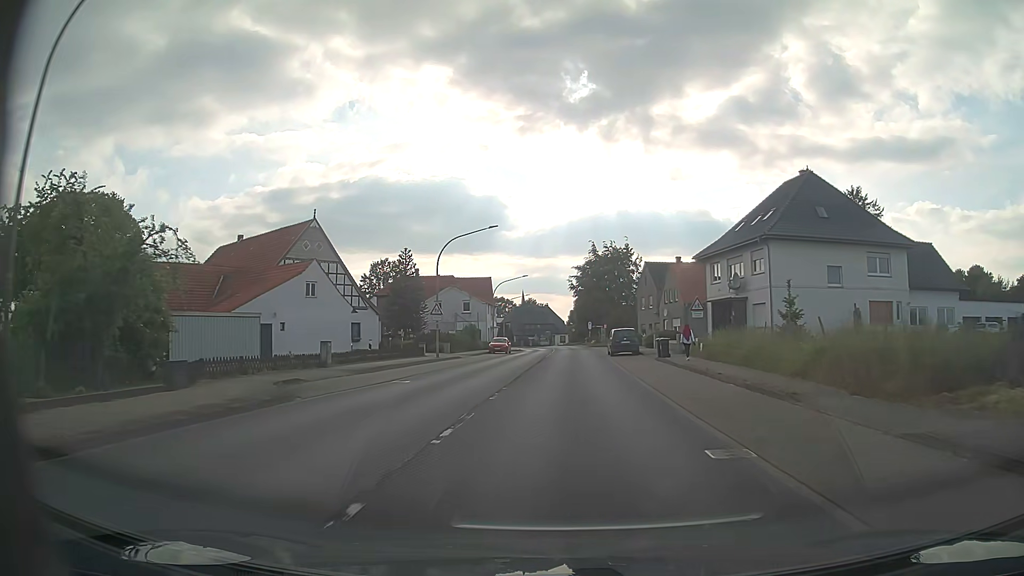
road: primary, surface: asphalt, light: Day
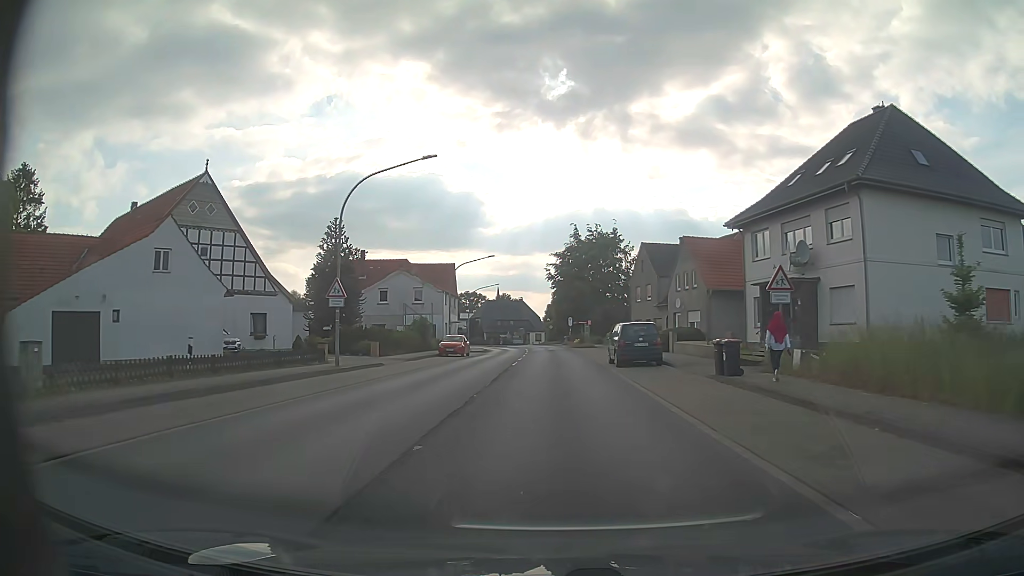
(+0.3, +15.8) m; +2°
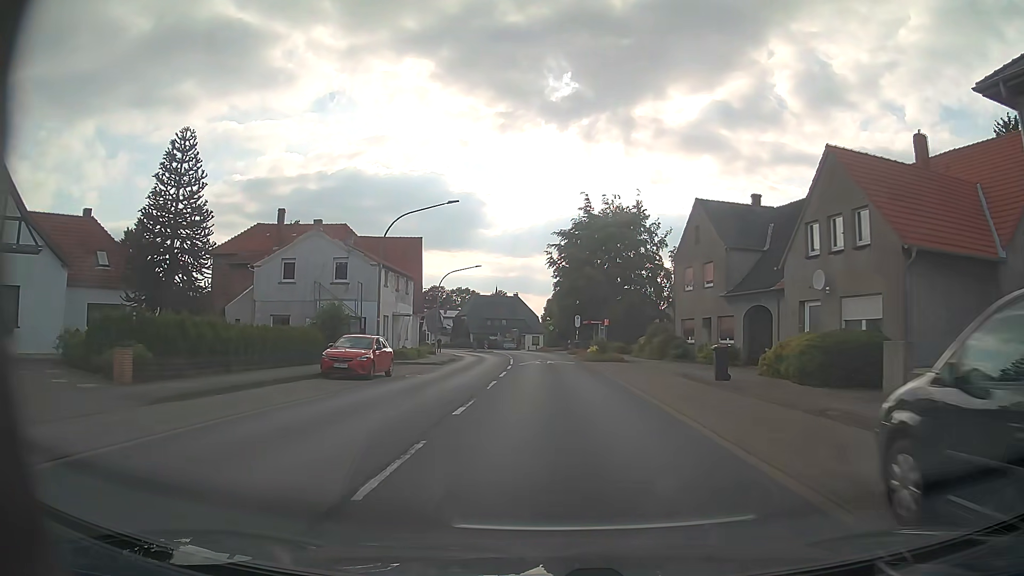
(+0.1, +23.7) m; 0°
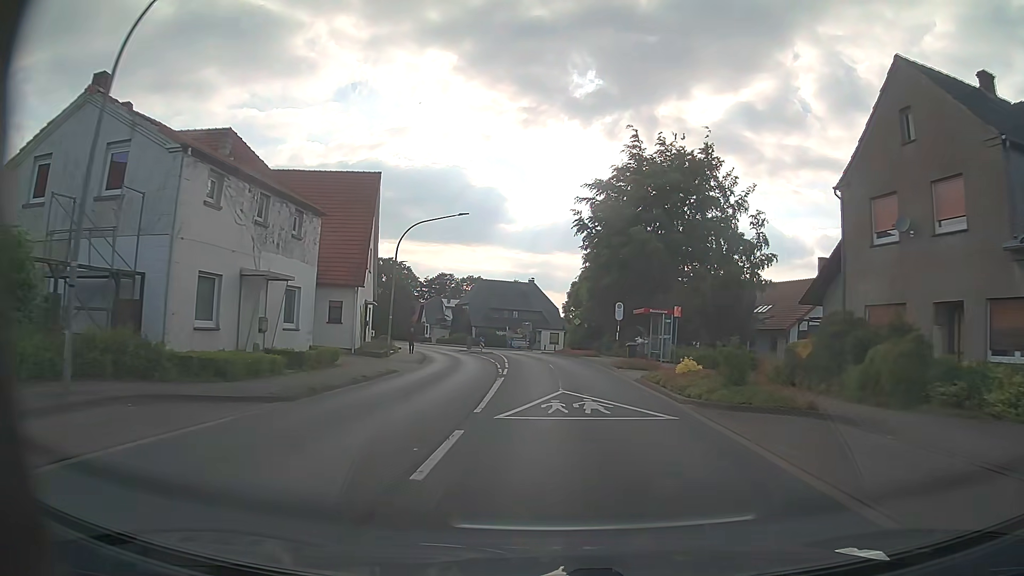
(-0.3, +23.8) m; -2°
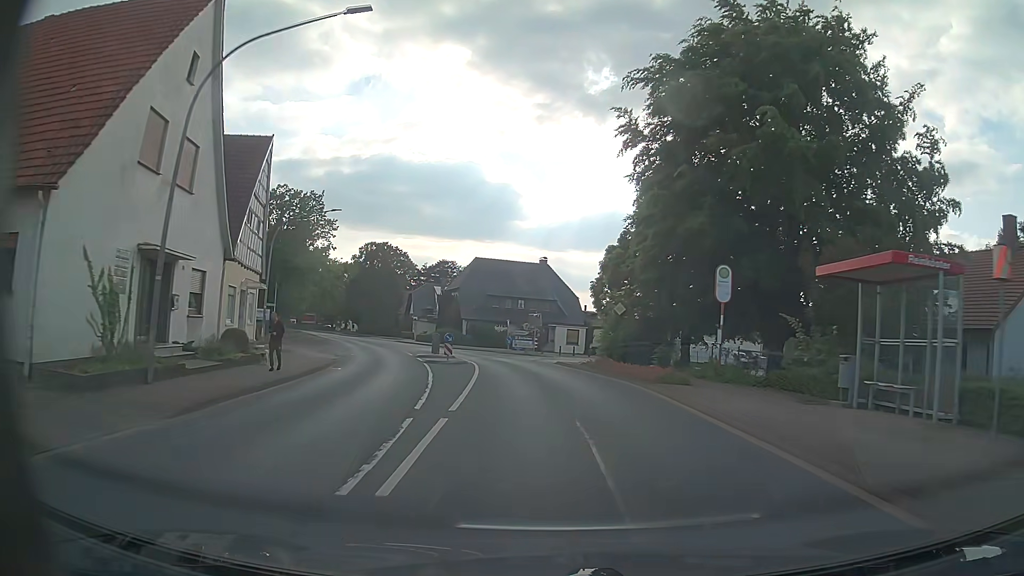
(-0.2, +23.9) m; -1°
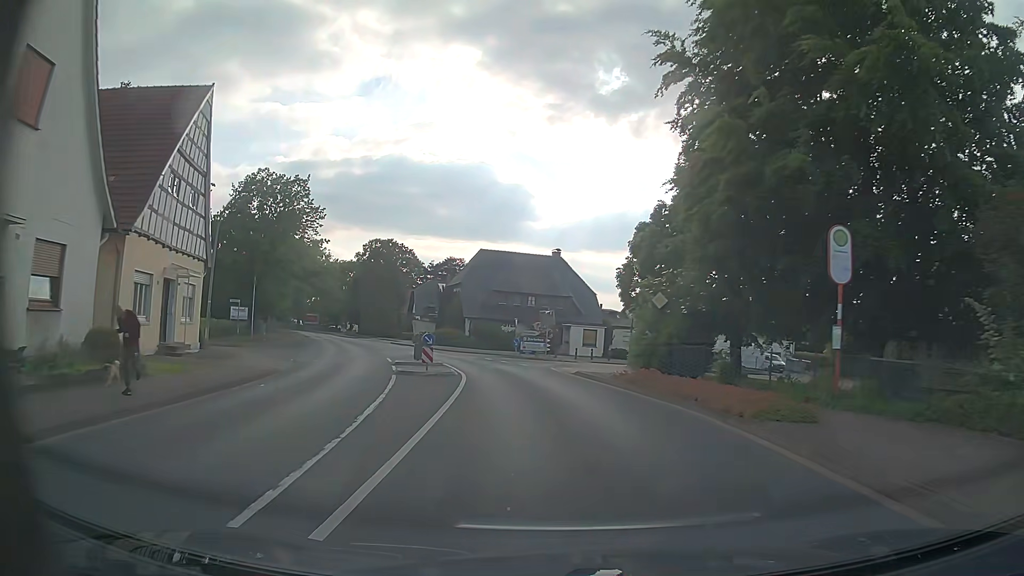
(-0.1, +8.0) m; -1°
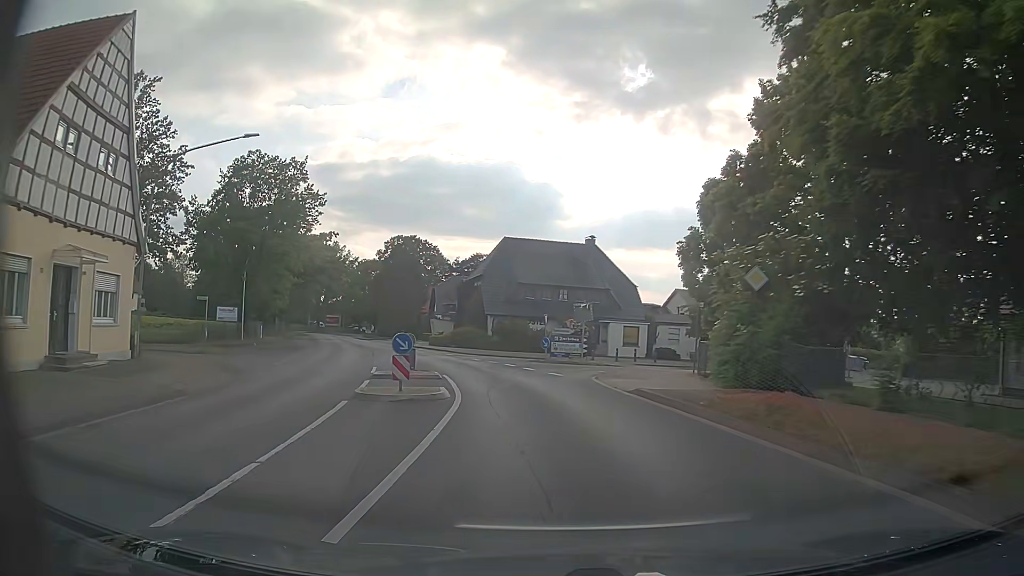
(-0.1, +8.0) m; -3°
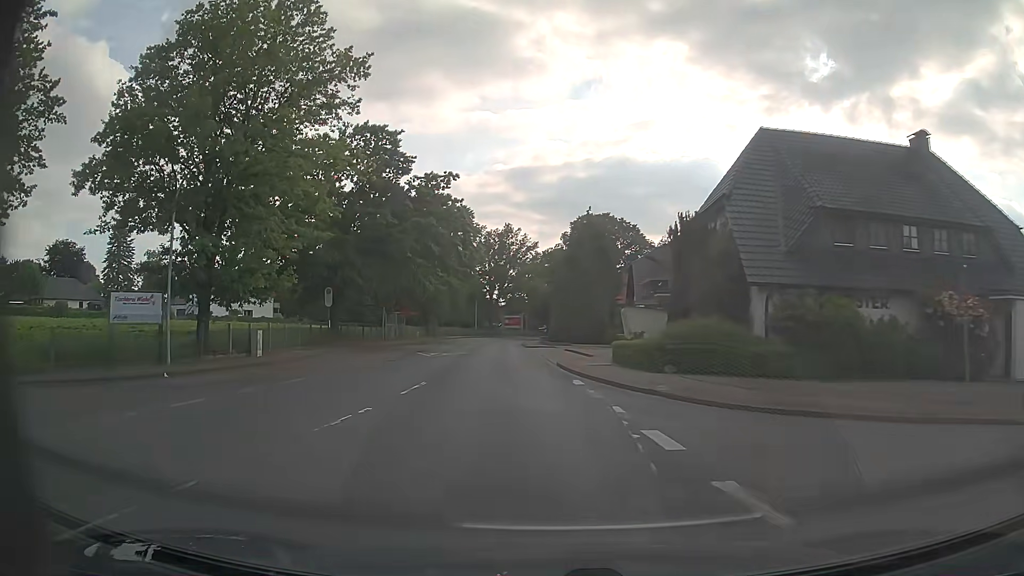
(-3.9, +31.5) m; -17°
(0, +10) (-1, +20) (-2, +30) (-3, +40) (-4, +50) (-4, +60) (-5, +70) (-5, +80) (-5, +90) (-5, +100) m
